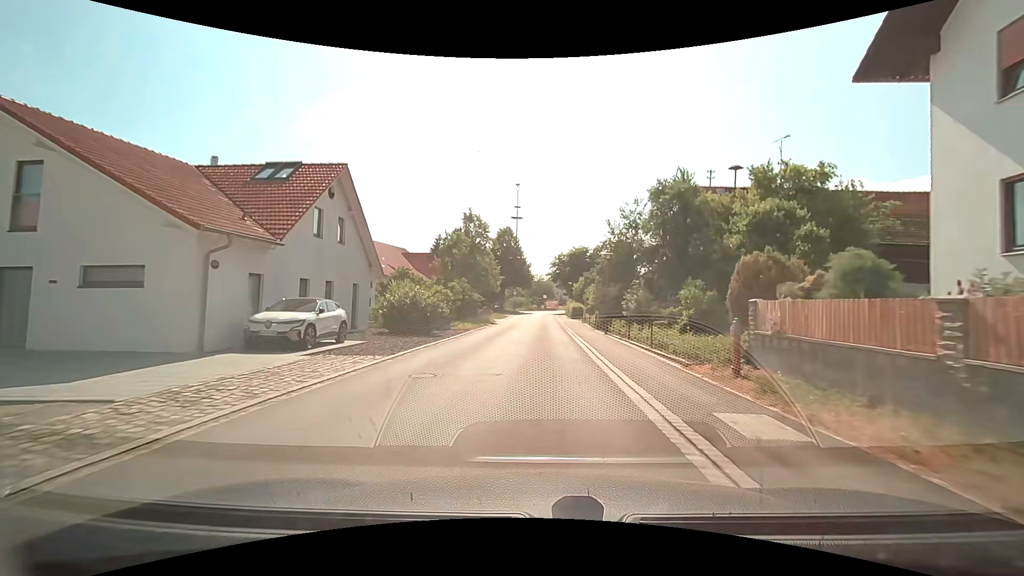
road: tertiary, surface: asphalt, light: Day
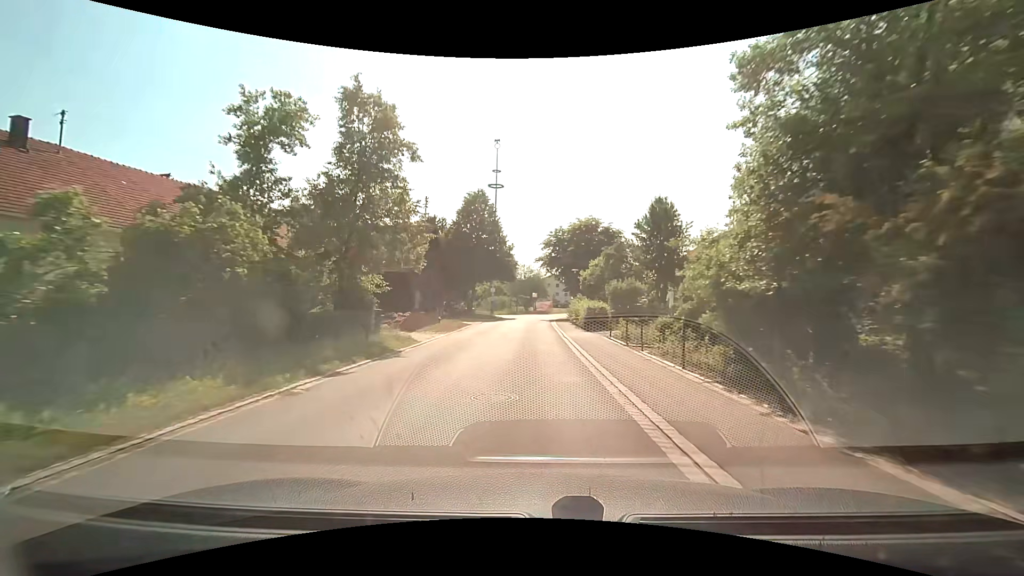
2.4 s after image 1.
(+0.4, +26.2) m; +1°
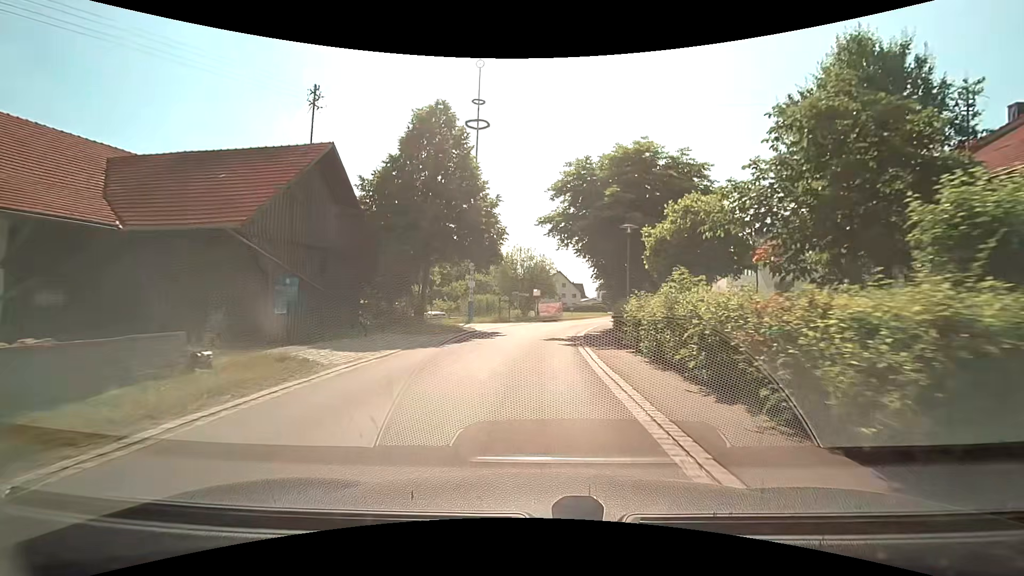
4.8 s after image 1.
(0.0, +24.1) m; 0°
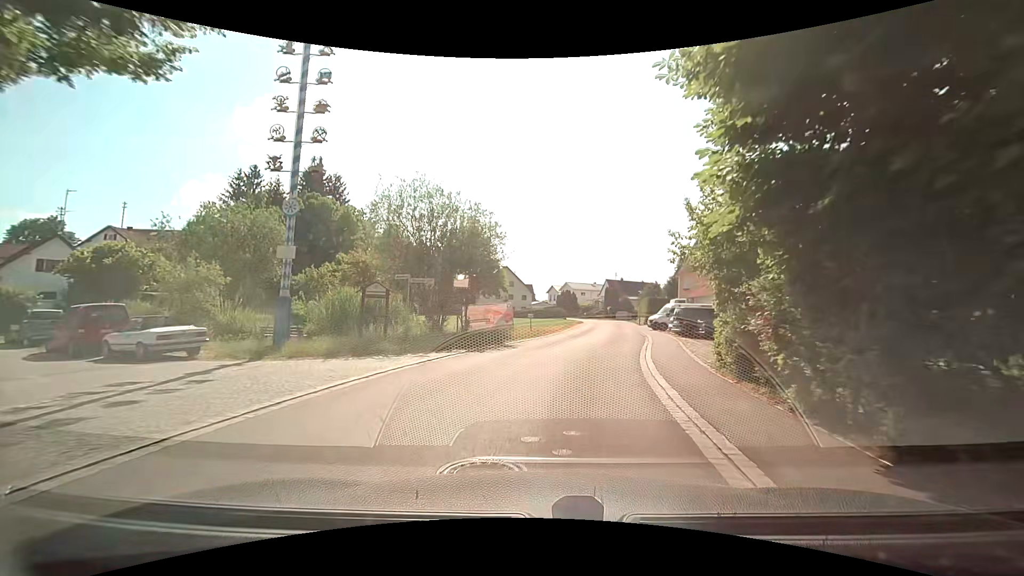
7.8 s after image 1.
(+0.6, +25.8) m; +6°
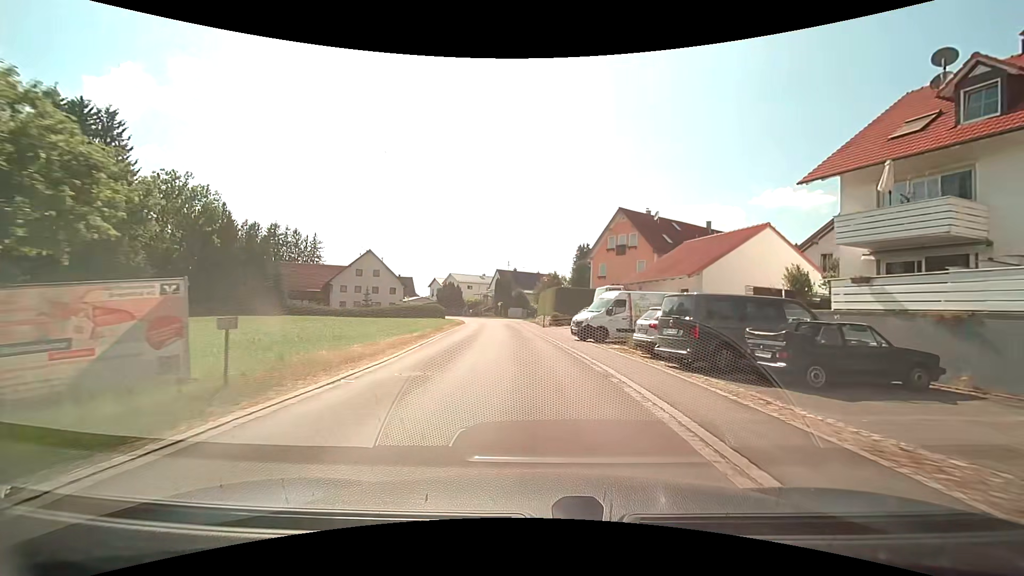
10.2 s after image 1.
(+2.4, +21.8) m; +12°
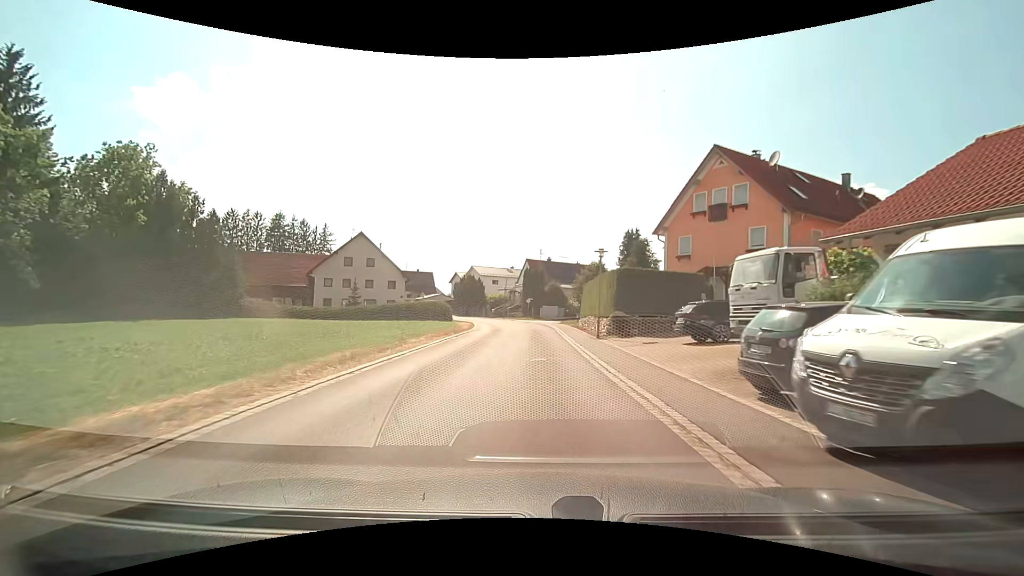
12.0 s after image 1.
(-0.3, +18.9) m; -4°
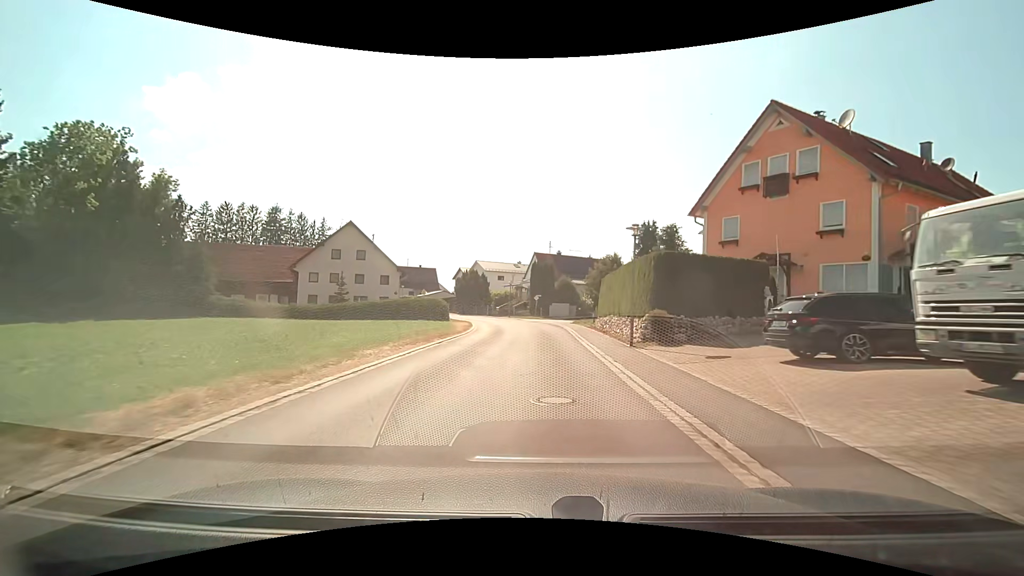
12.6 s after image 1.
(0.0, +6.4) m; -1°
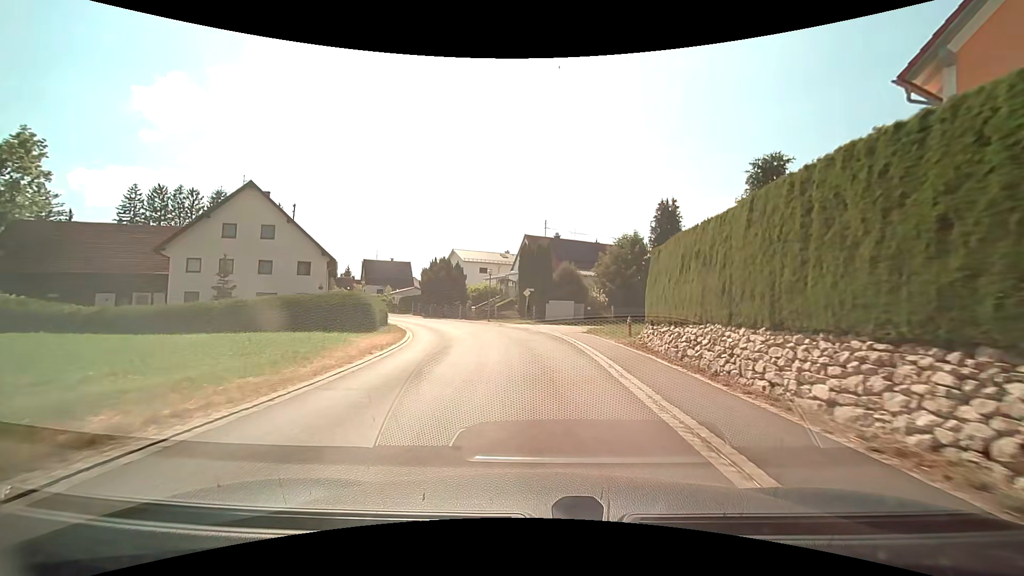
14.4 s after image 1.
(+0.3, +17.9) m; +1°
